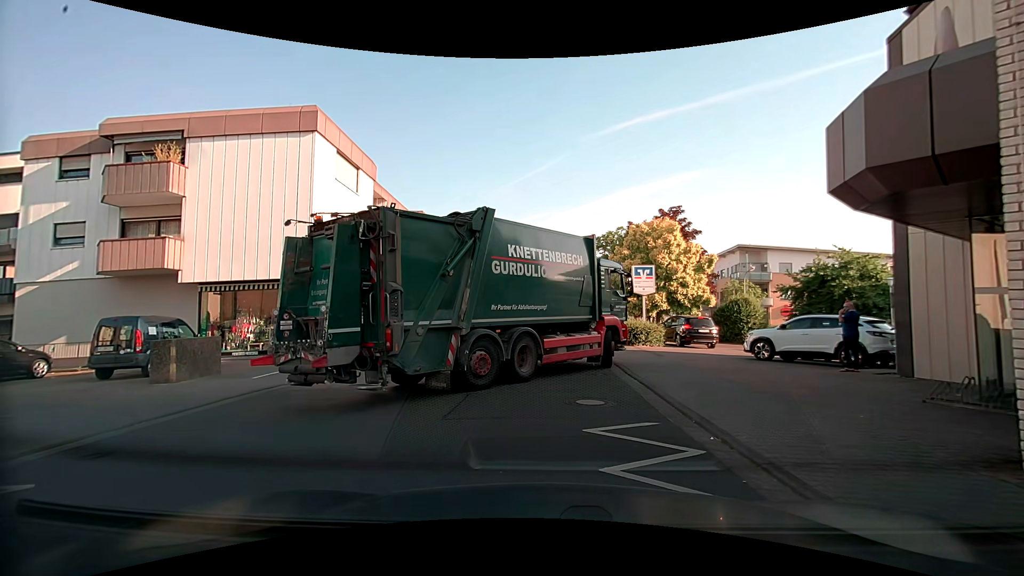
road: tertiary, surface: asphalt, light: Day
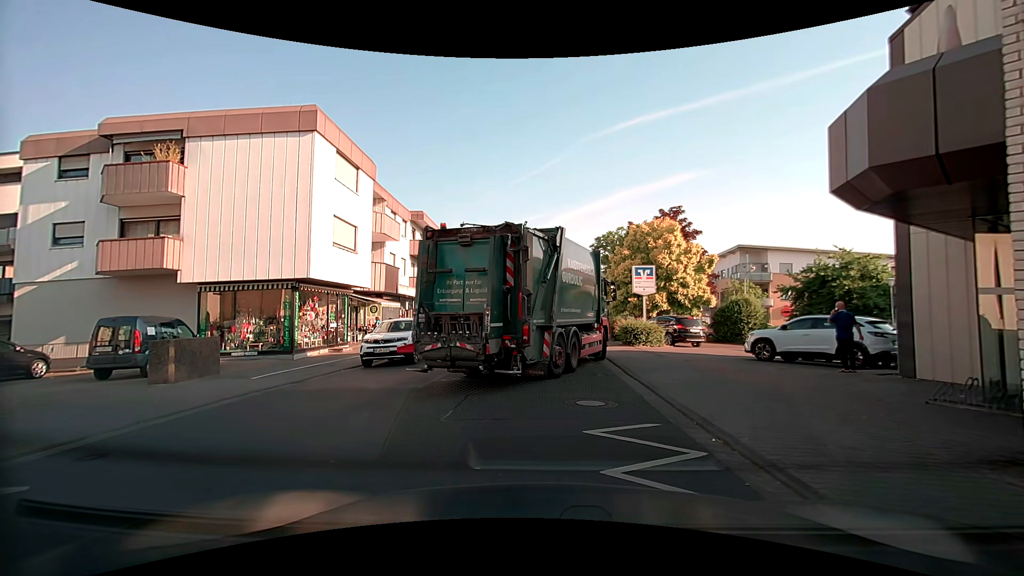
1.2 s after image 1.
(0.0, +0.1) m; 0°
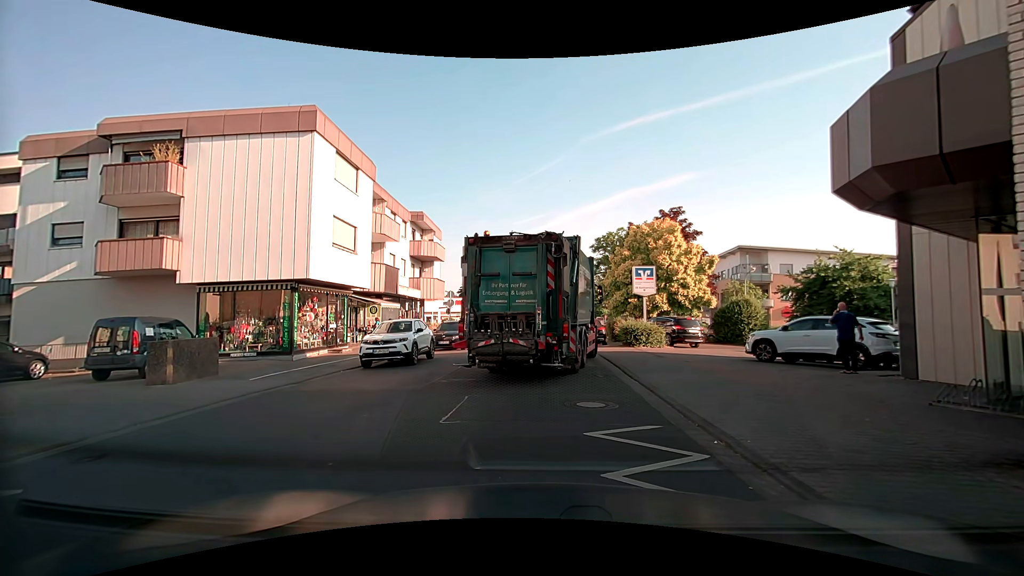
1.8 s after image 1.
(0.0, 0.0) m; 0°
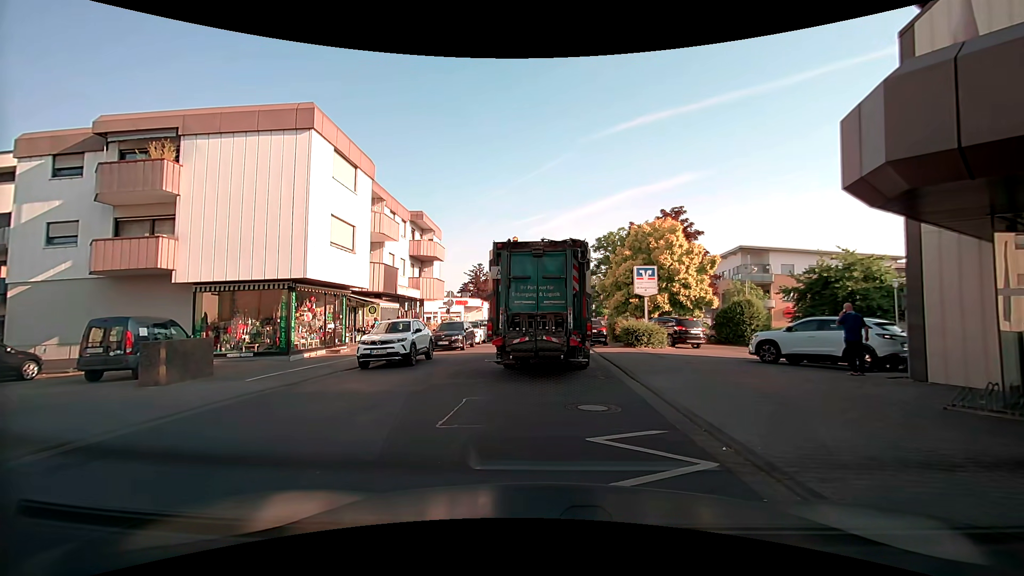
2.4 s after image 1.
(0.0, +0.3) m; 0°
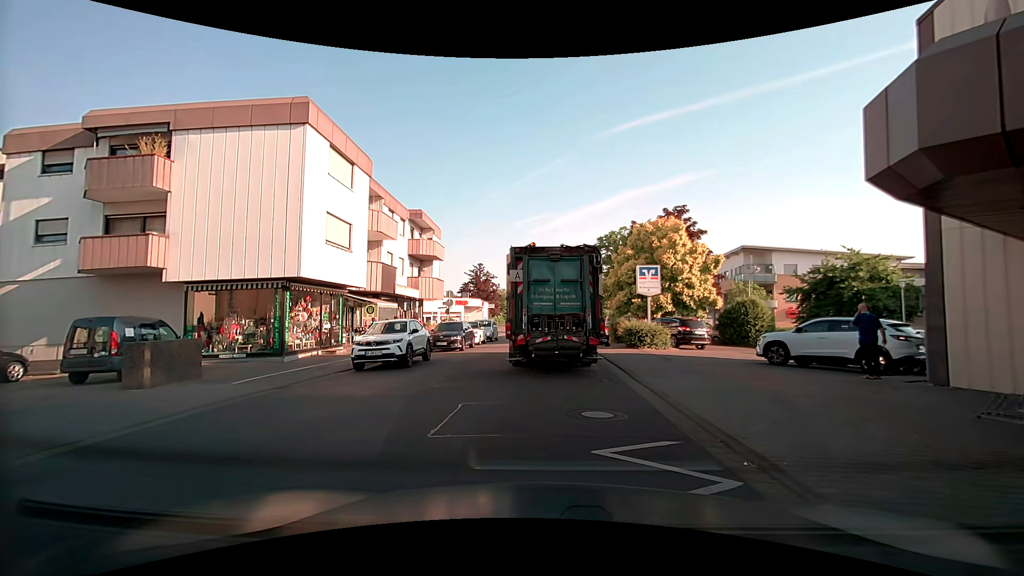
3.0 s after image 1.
(0.0, +0.6) m; 0°
